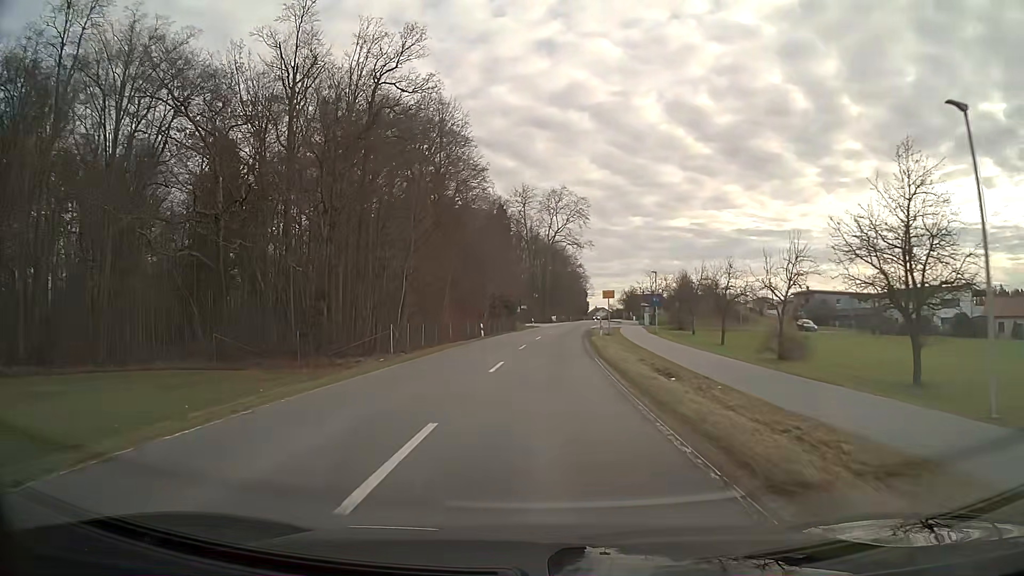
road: secondary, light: Day
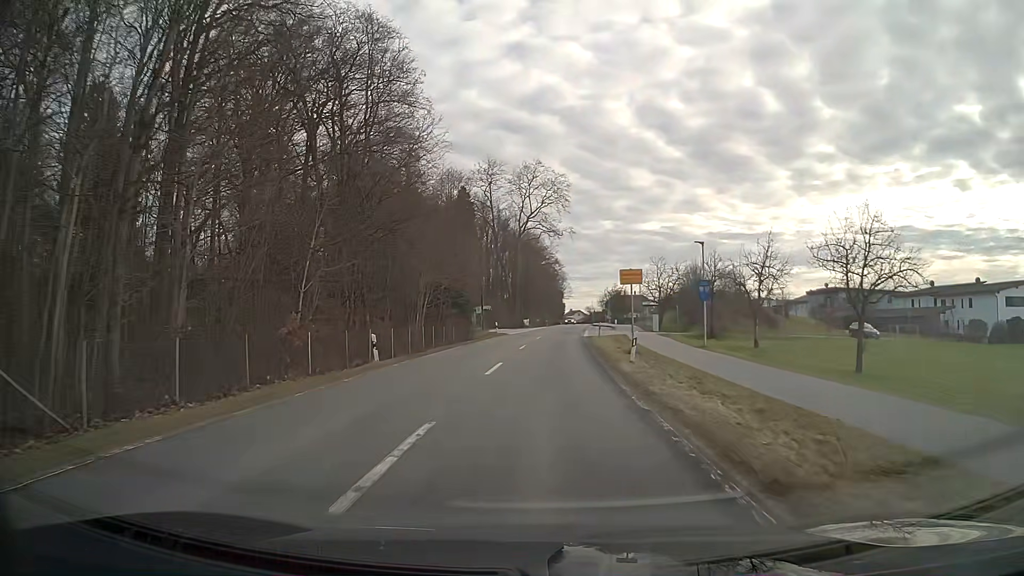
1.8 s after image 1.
(+0.5, +23.6) m; +2°
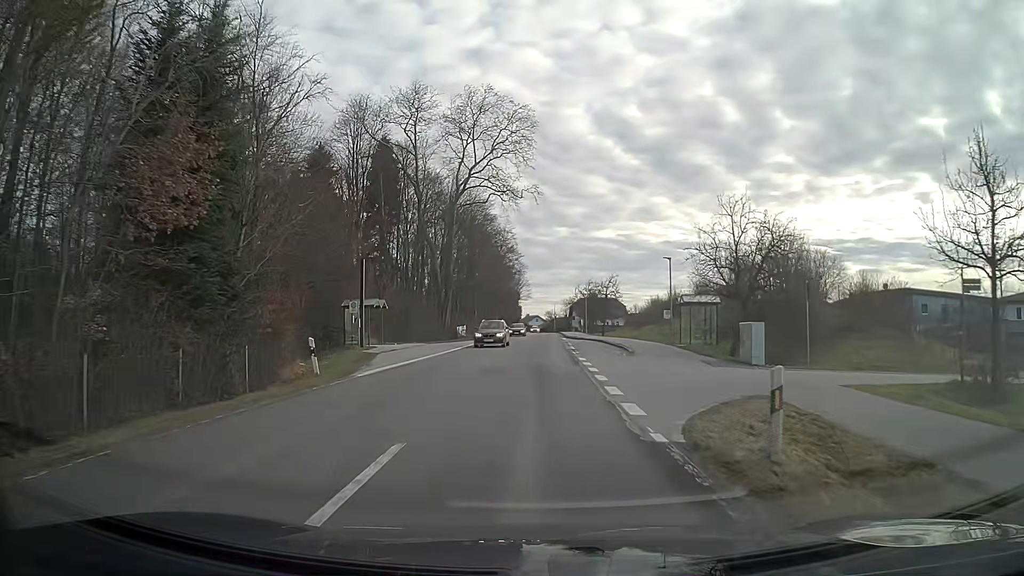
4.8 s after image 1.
(+0.8, +37.0) m; +3°
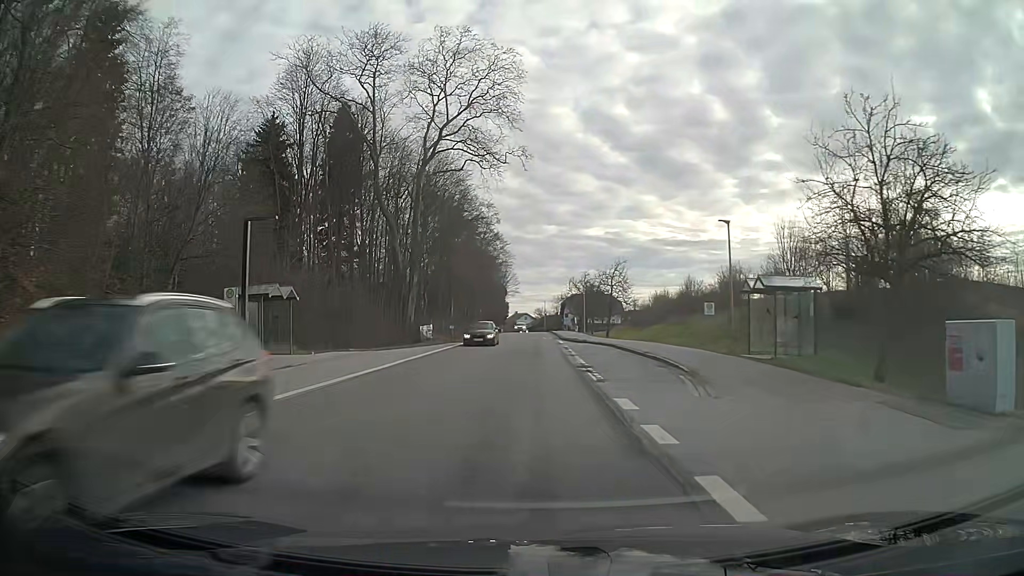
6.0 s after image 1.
(+0.1, +14.5) m; +1°
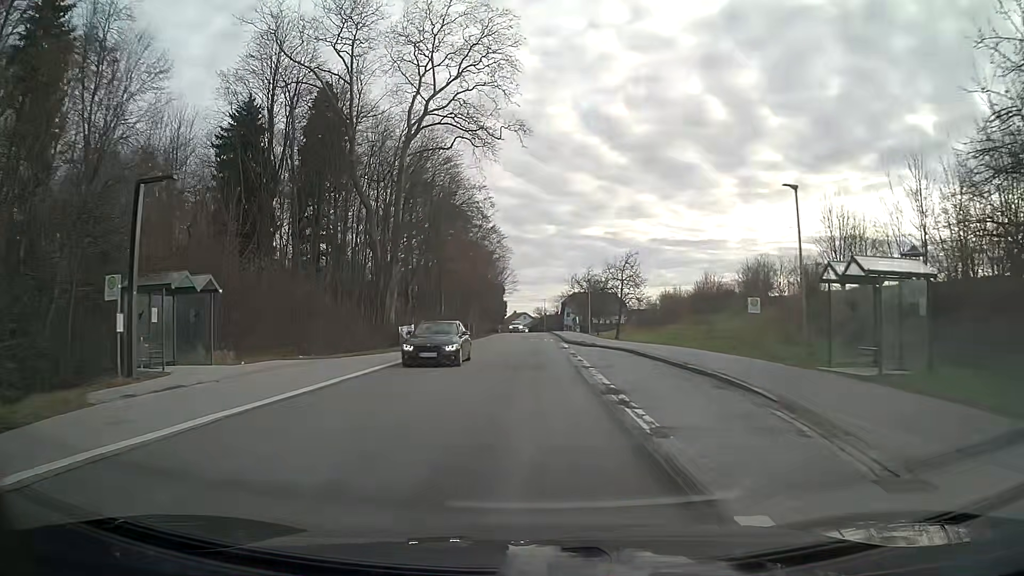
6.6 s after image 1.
(0.0, +7.3) m; 0°
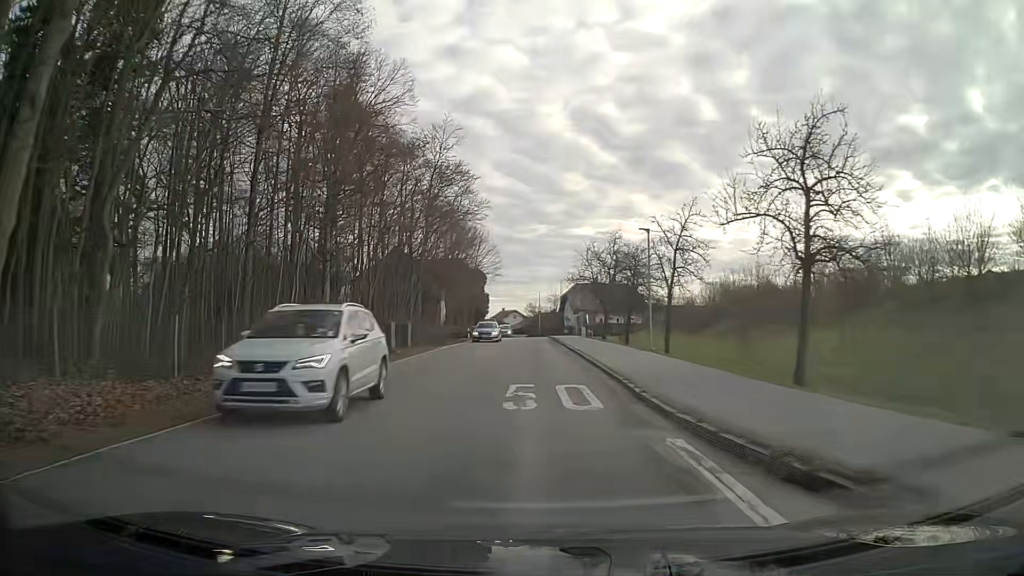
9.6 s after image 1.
(+0.2, +36.4) m; +1°
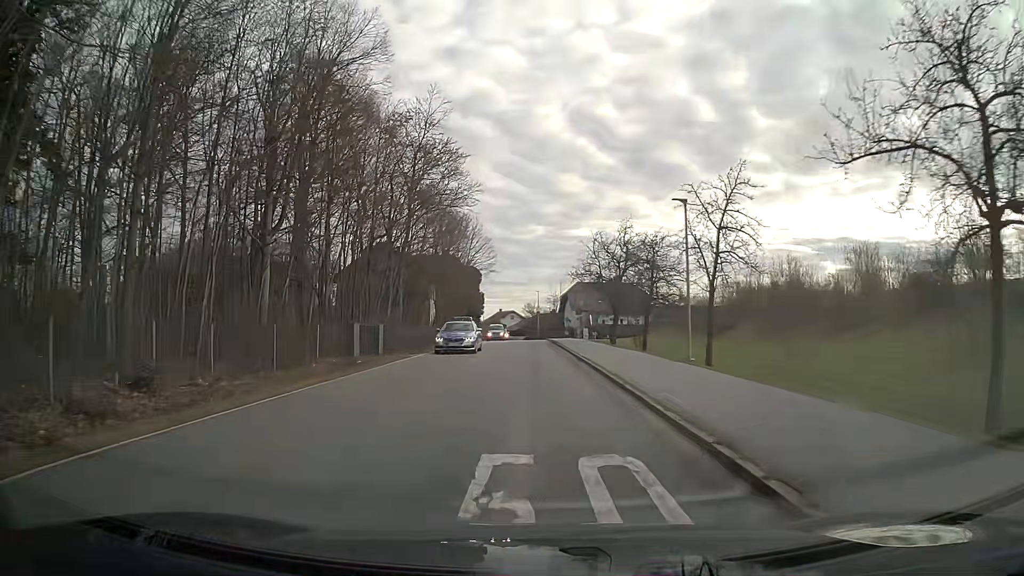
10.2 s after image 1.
(0.0, +7.3) m; 0°
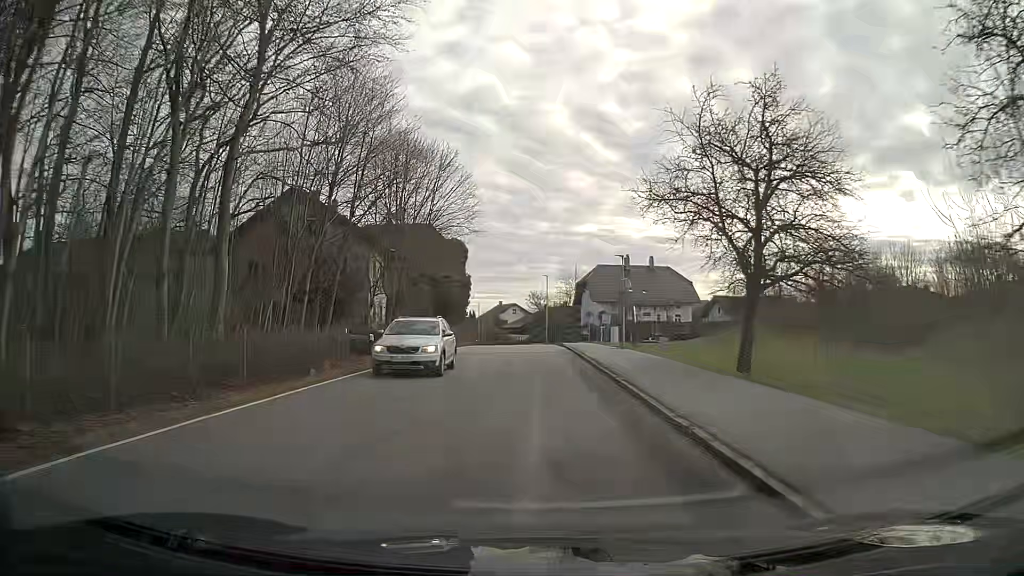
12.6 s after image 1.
(-0.1, +29.3) m; 0°
